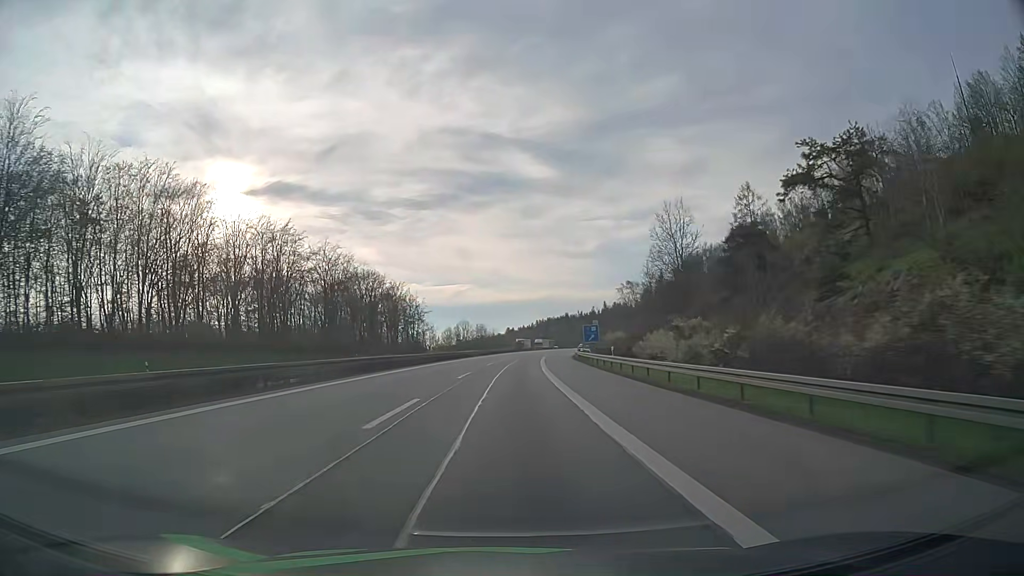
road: motorway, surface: asphalt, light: Day
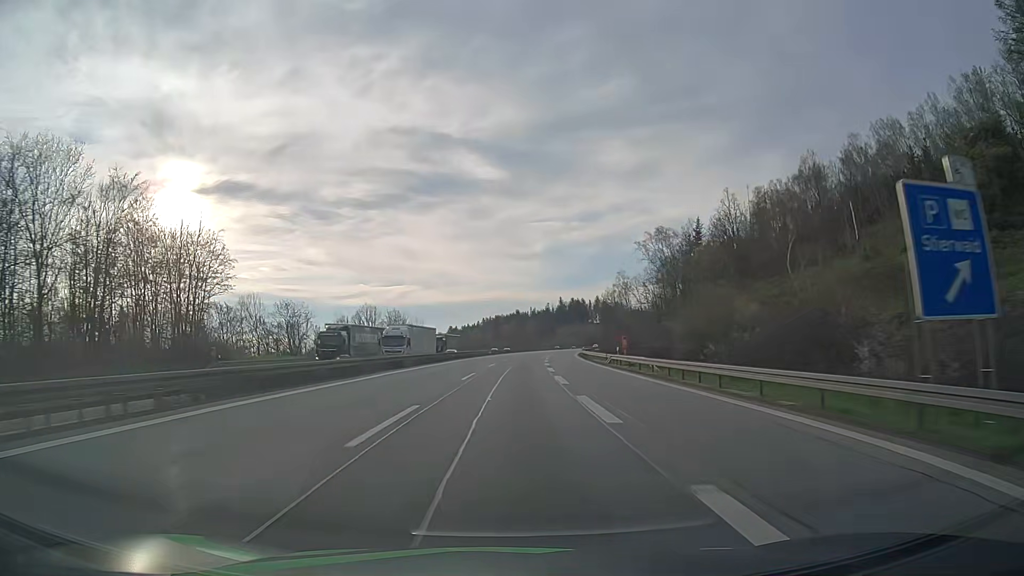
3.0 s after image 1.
(+3.5, +91.3) m; +5°
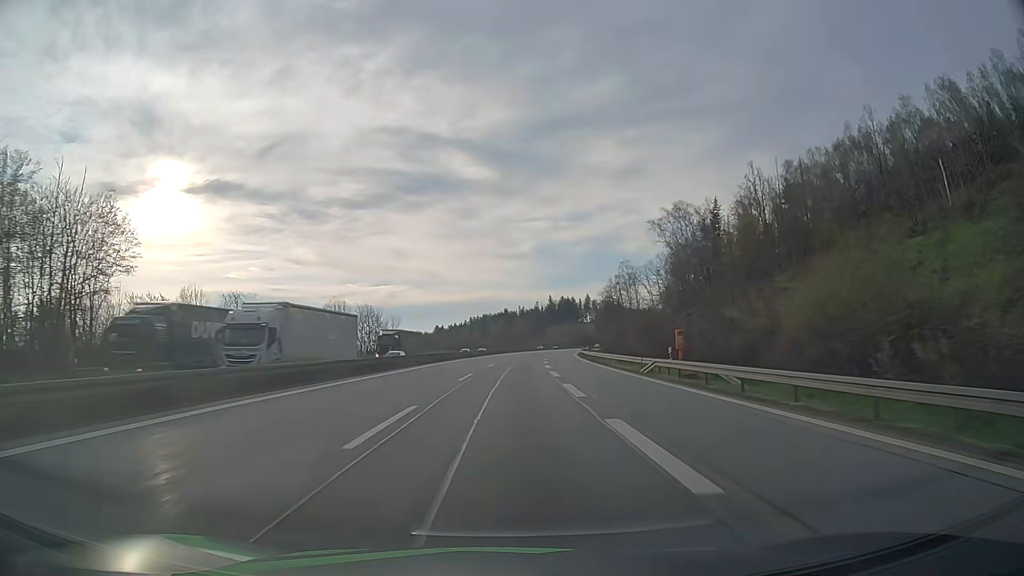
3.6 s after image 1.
(+0.2, +18.3) m; +1°
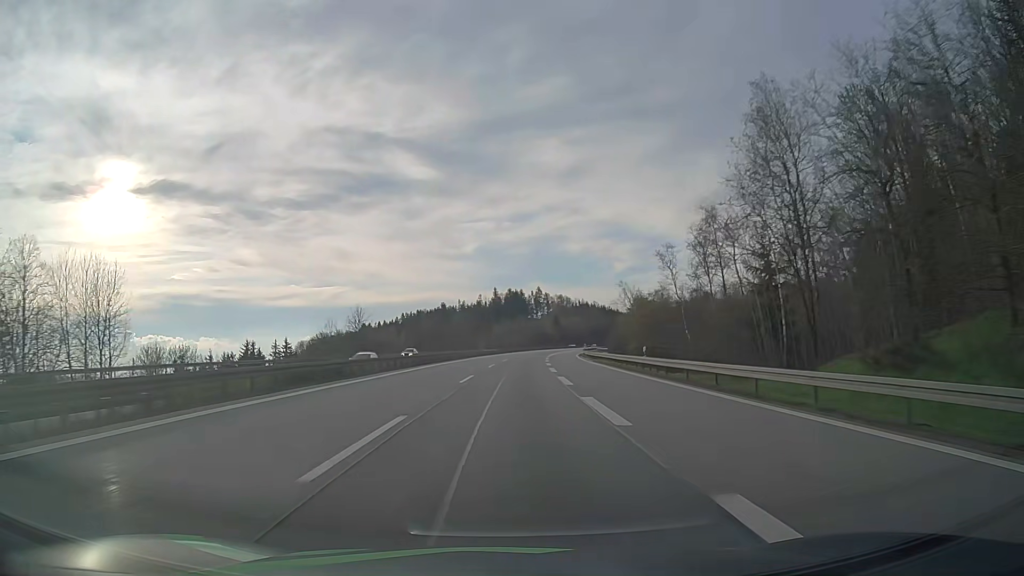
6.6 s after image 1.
(+3.8, +92.0) m; +5°
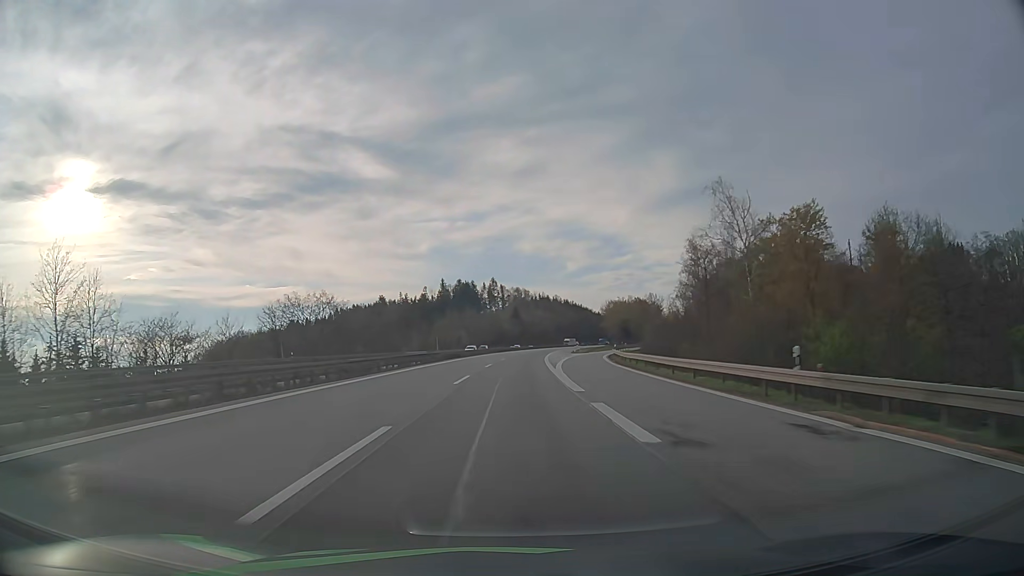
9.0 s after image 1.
(+2.4, +74.1) m; +4°
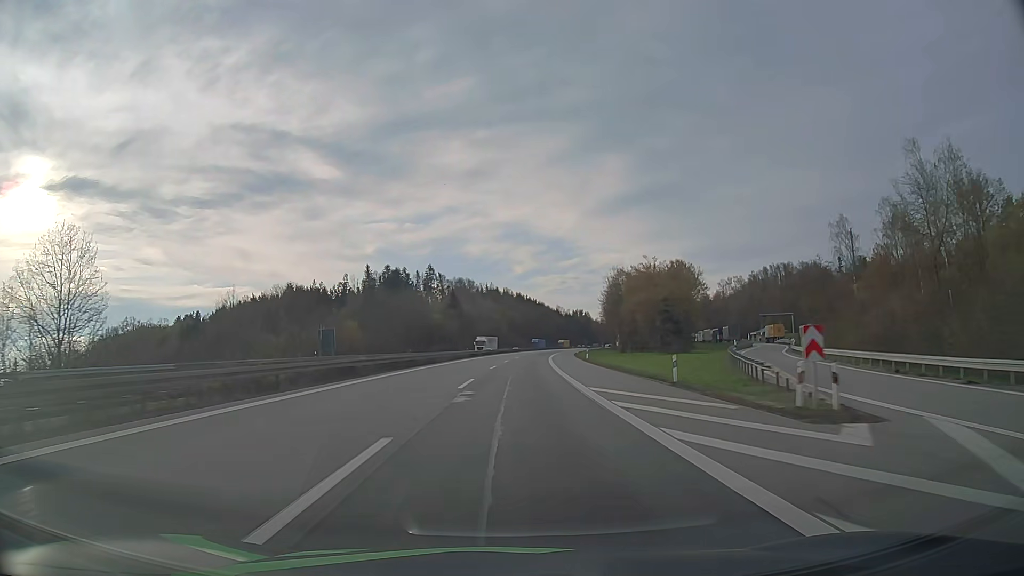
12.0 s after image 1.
(+3.5, +92.3) m; +5°
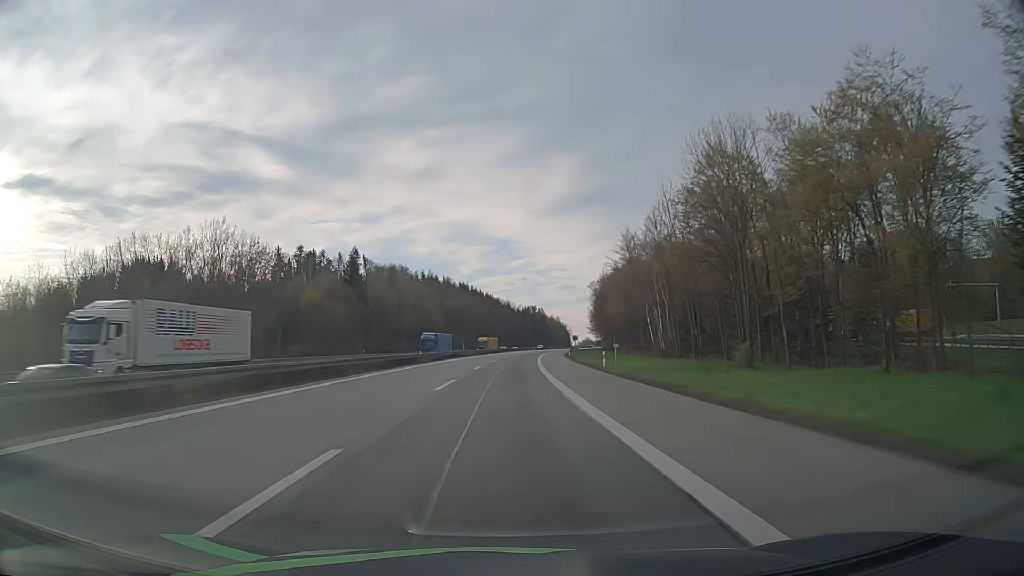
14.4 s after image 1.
(+2.9, +73.7) m; +5°
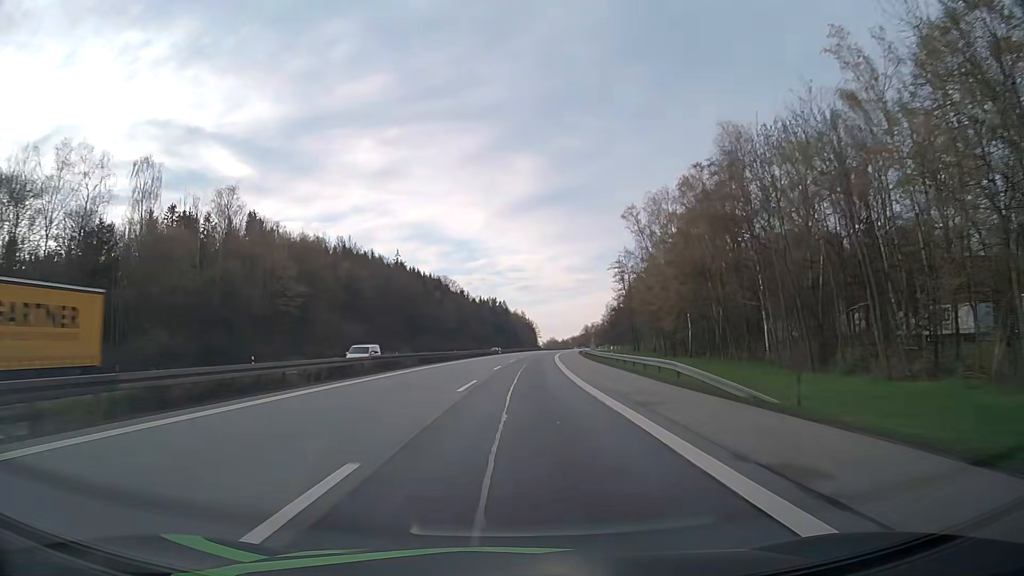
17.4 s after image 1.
(+2.5, +91.8) m; +3°
(0, +10) (0, +20) (0, +30) (+1, +40) (+1, +50) (+2, +60) (+3, +70) (+4, +80) (+4, +90) (+5, +100) m
